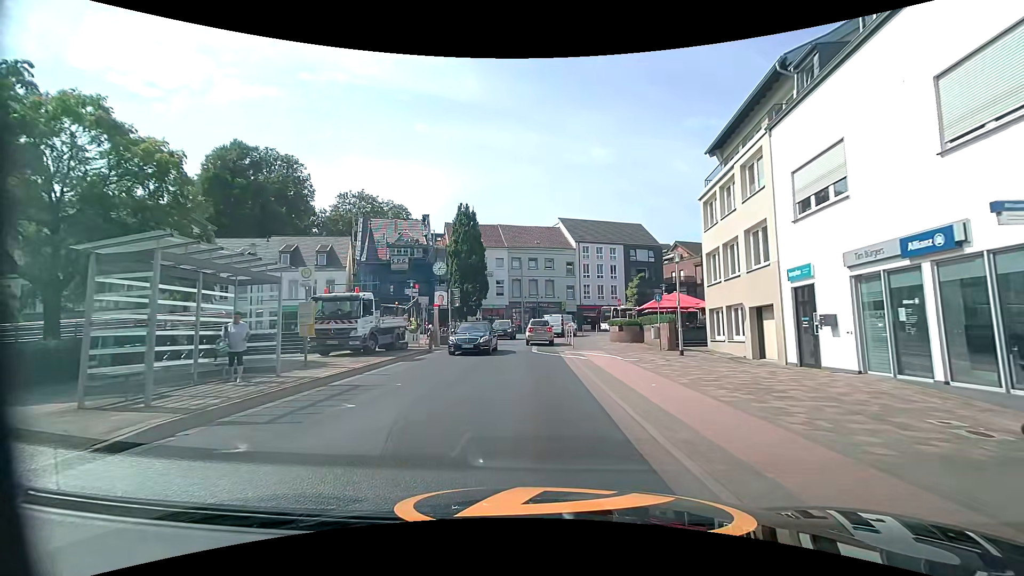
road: tertiary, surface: asphalt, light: Day
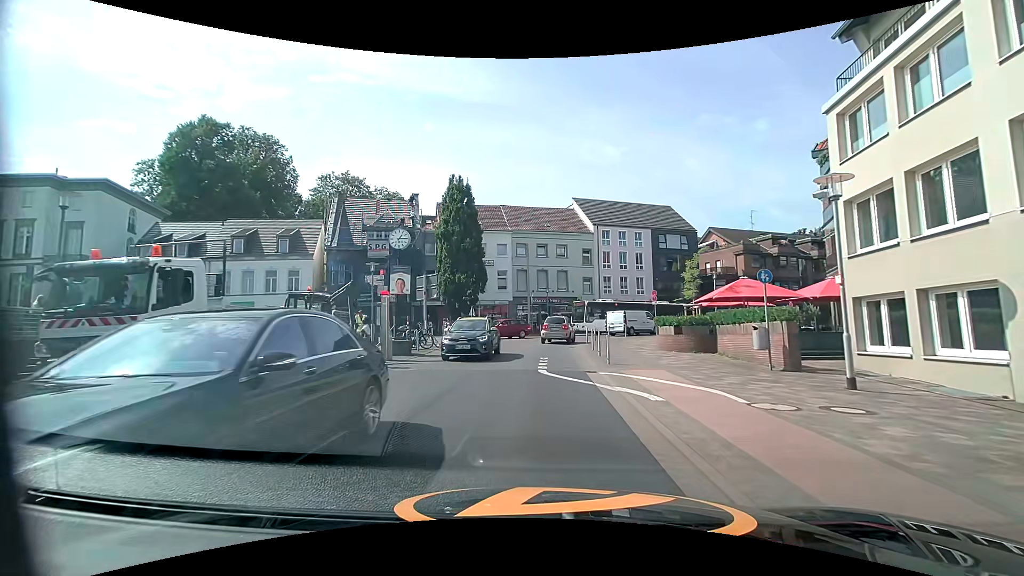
(0.0, +11.0) m; -1°
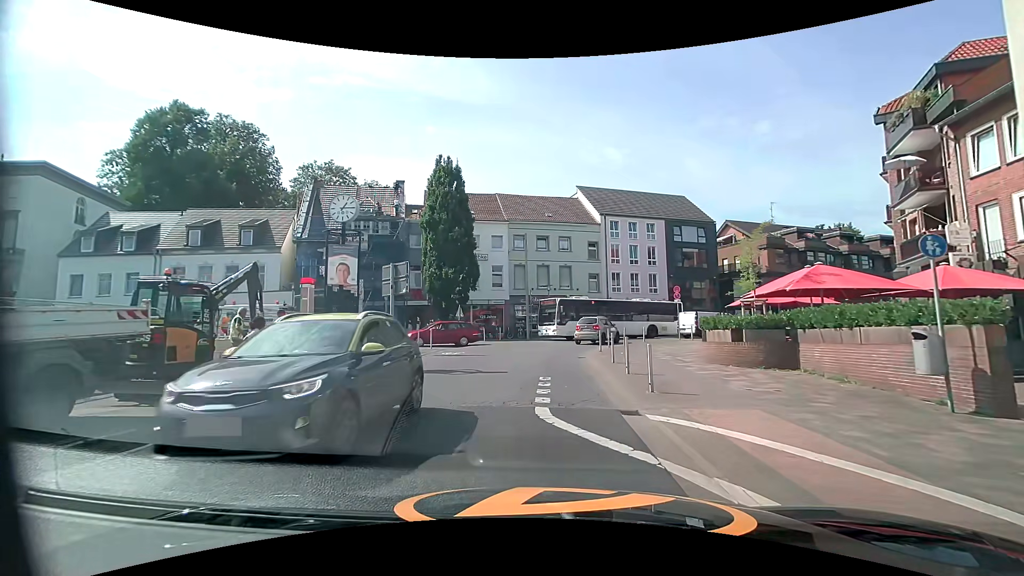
(0.0, +6.0) m; +1°
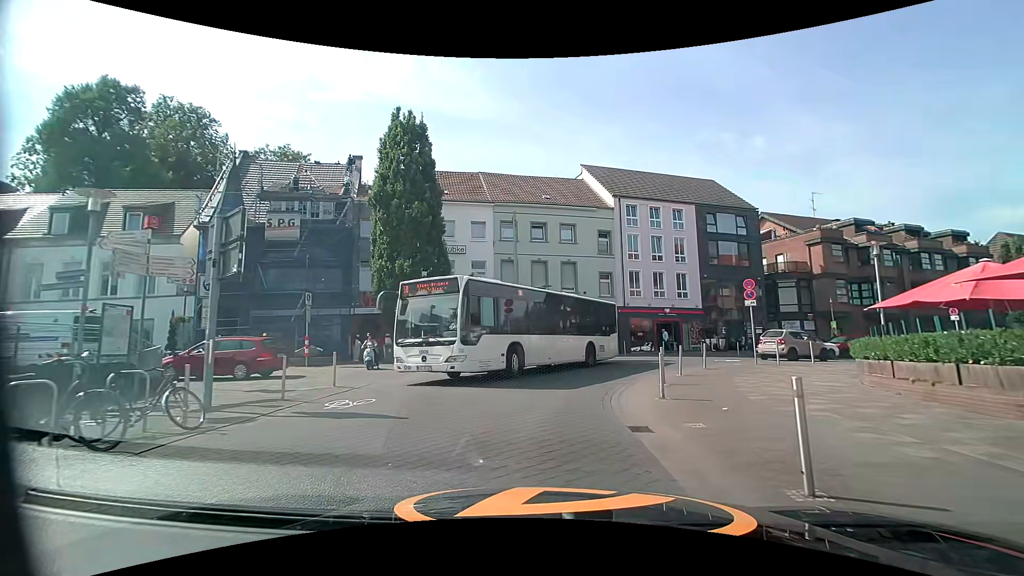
(-0.1, +11.7) m; -1°
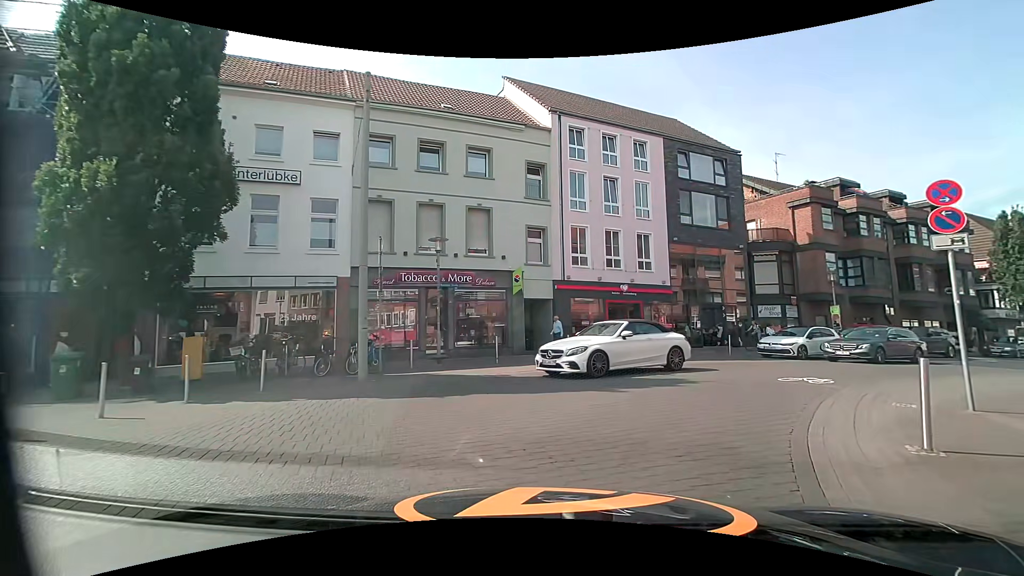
(+0.9, +13.6) m; +11°
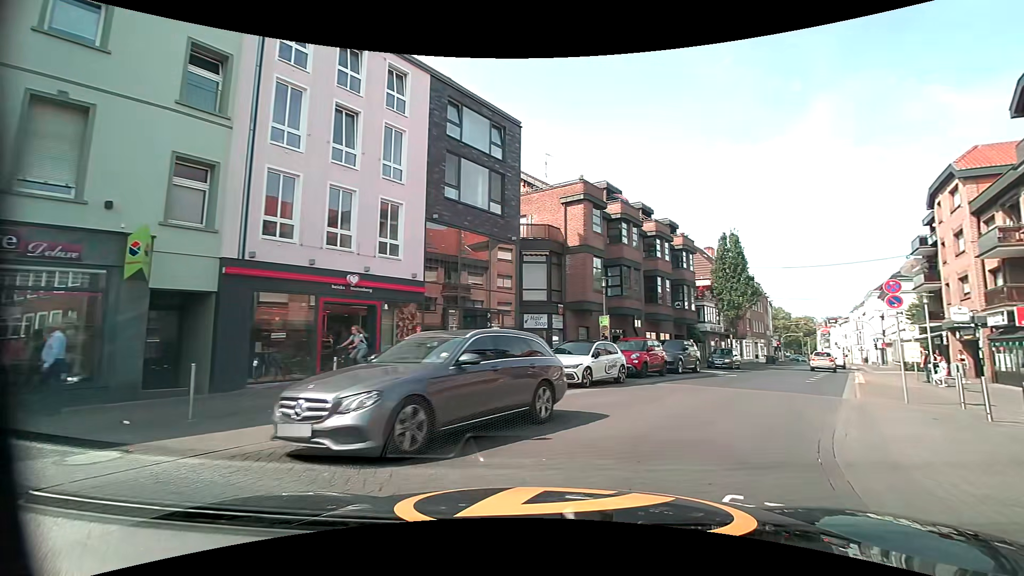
(+1.6, +9.0) m; +25°
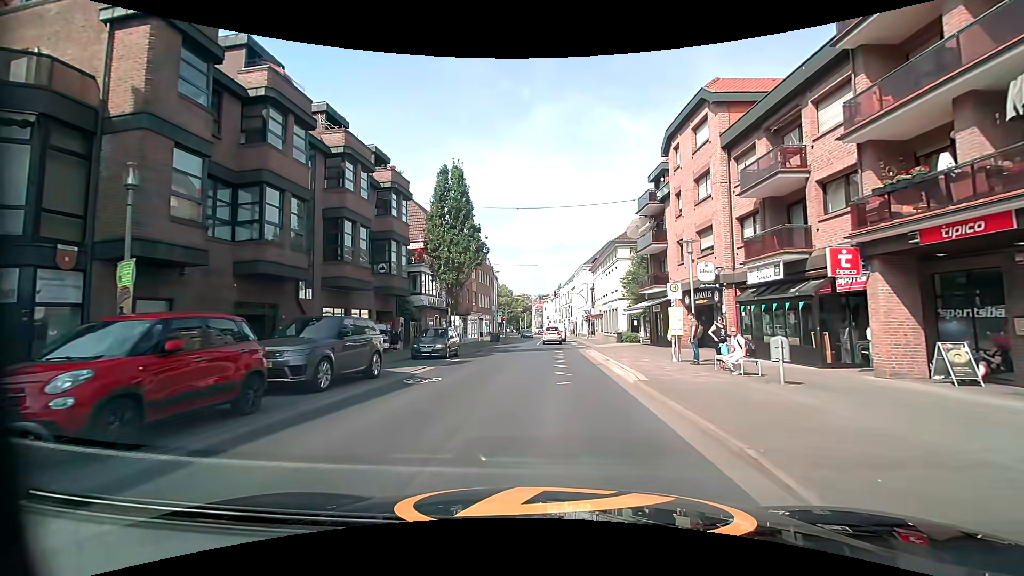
(+4.9, +14.1) m; +30°
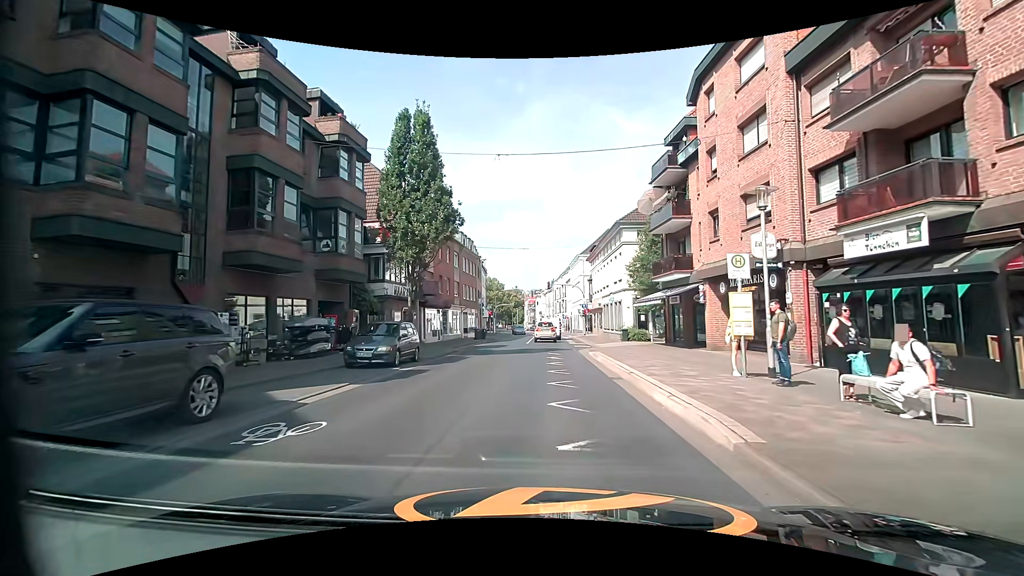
(0.0, +6.9) m; +1°
